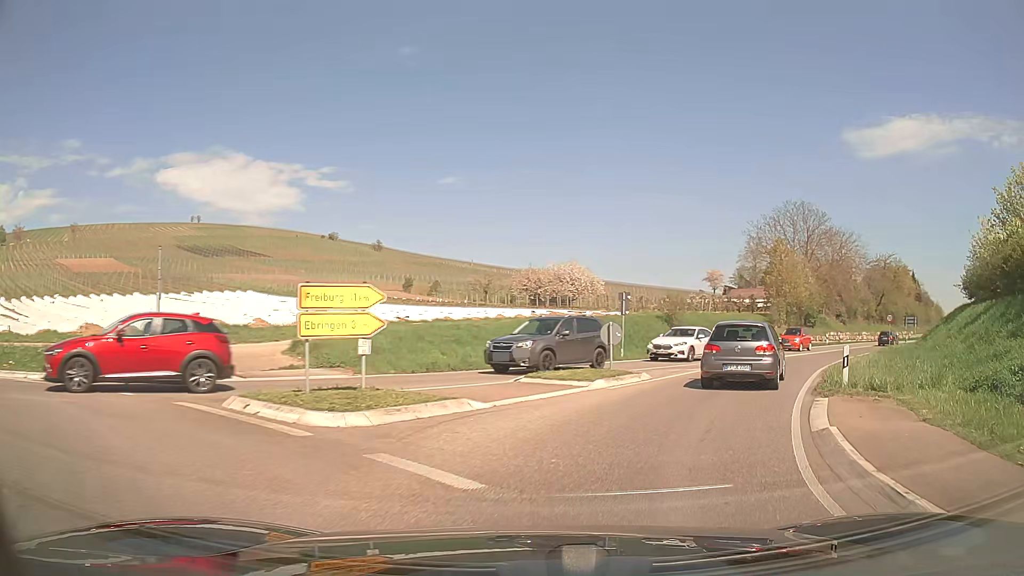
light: Day
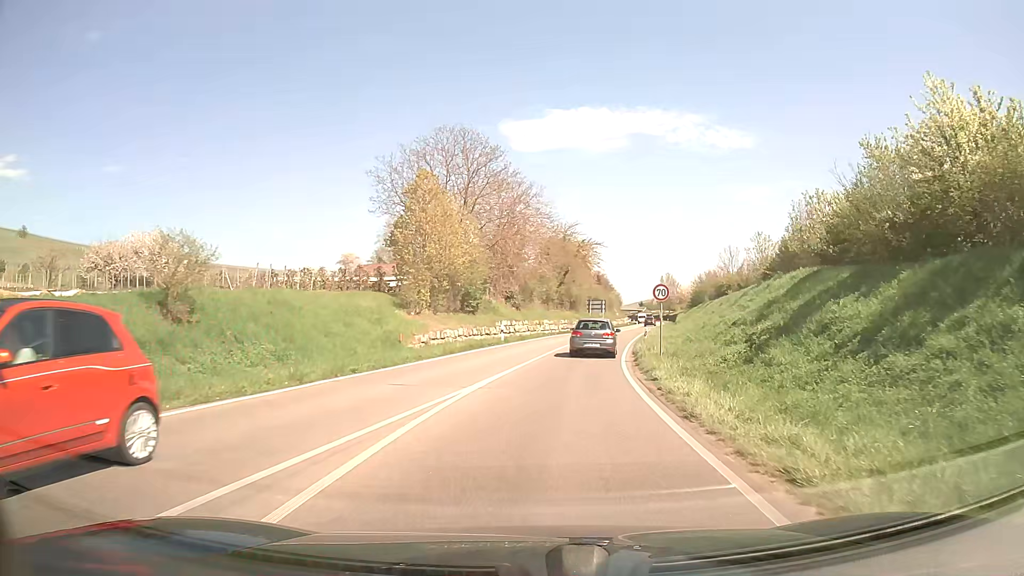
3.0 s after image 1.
(+8.7, +24.7) m; +30°
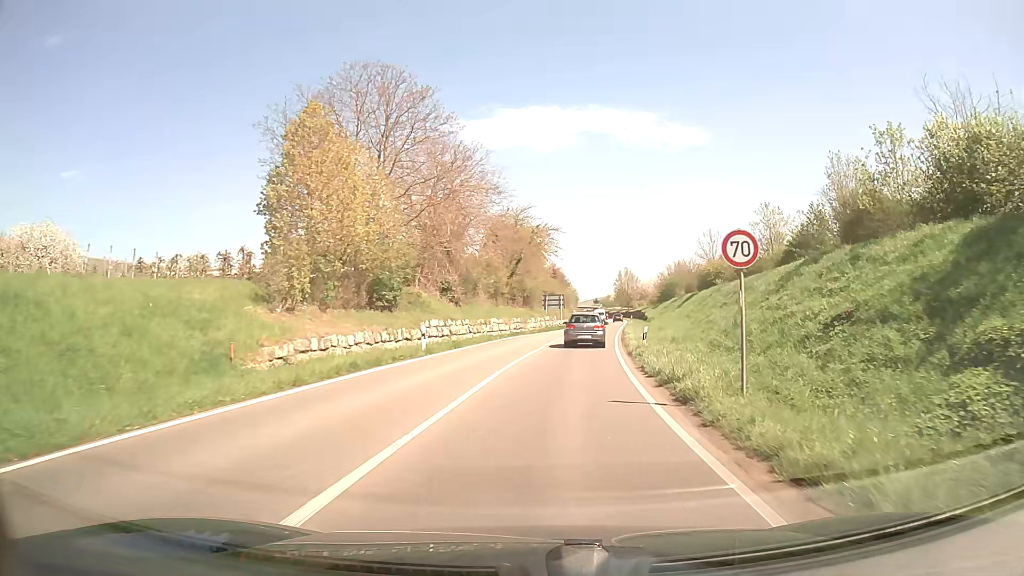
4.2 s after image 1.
(+0.5, +13.5) m; +4°
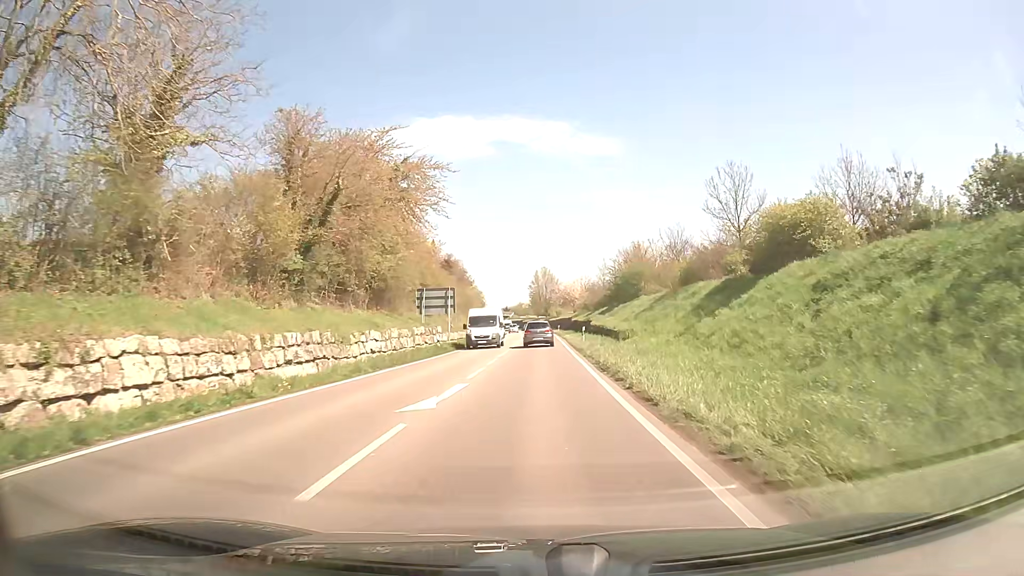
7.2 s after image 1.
(+3.1, +38.0) m; +7°
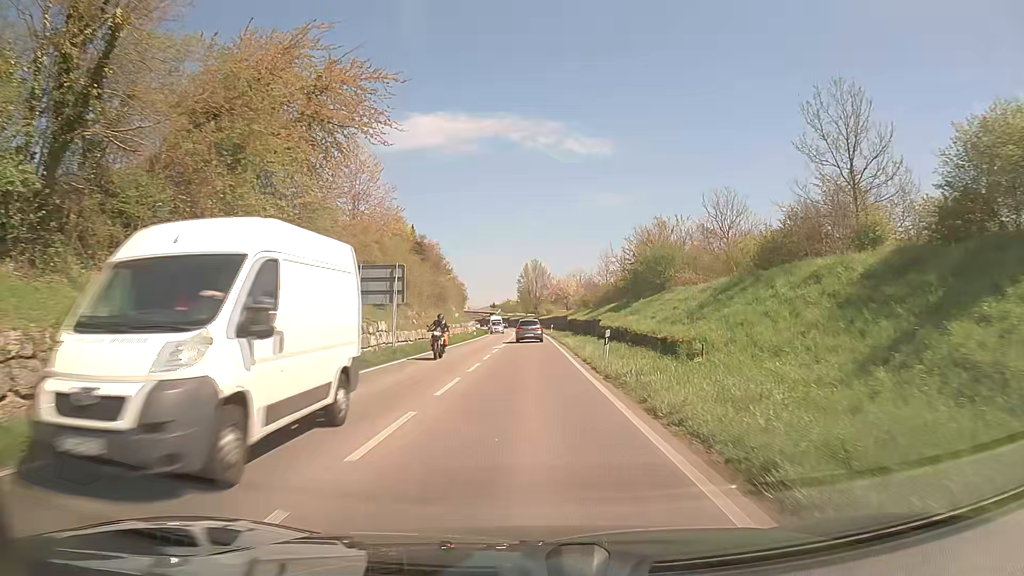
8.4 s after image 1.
(+0.1, +16.5) m; +1°
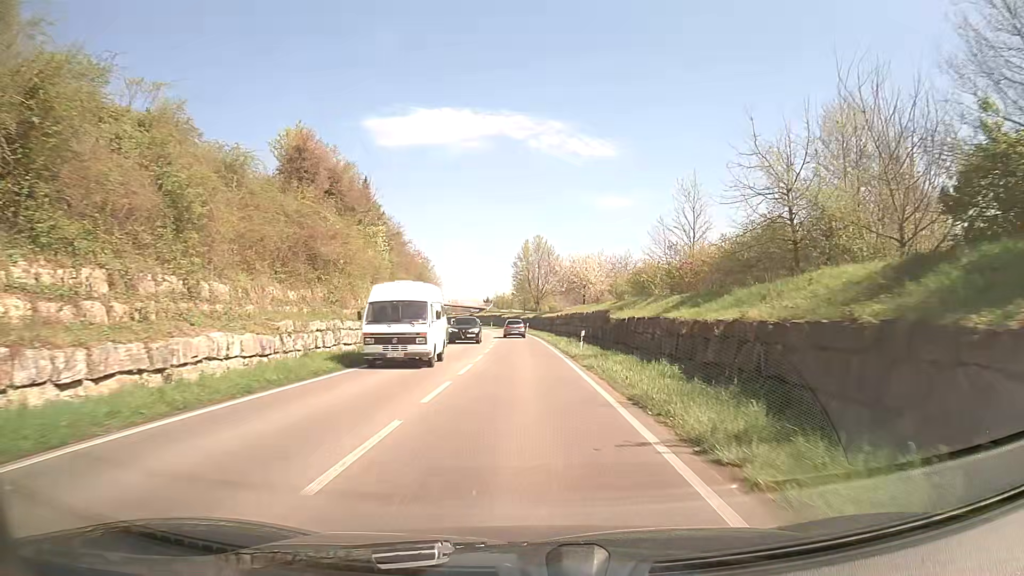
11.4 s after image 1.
(+0.2, +43.7) m; 0°
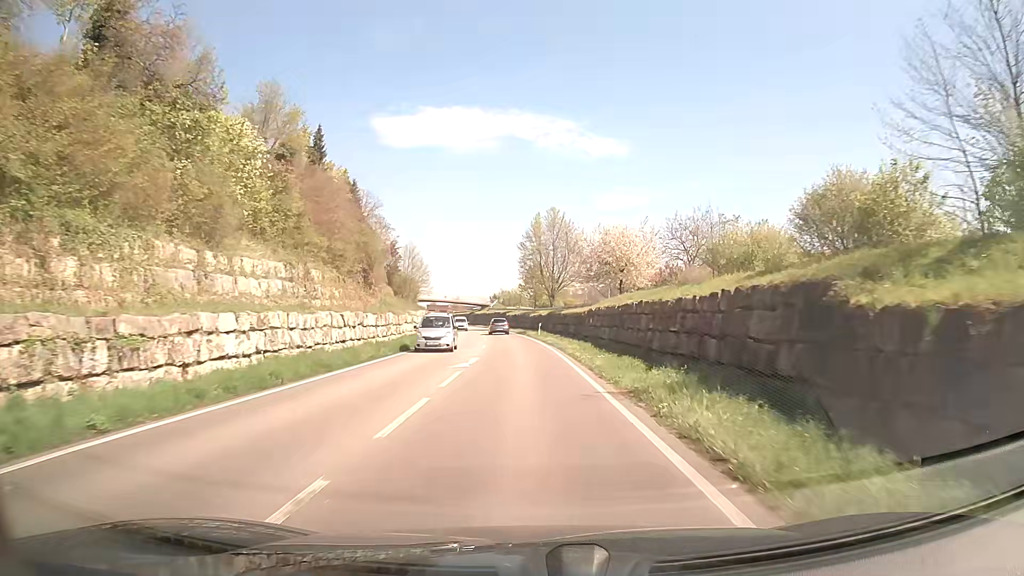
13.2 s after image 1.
(-0.2, +27.5) m; -1°
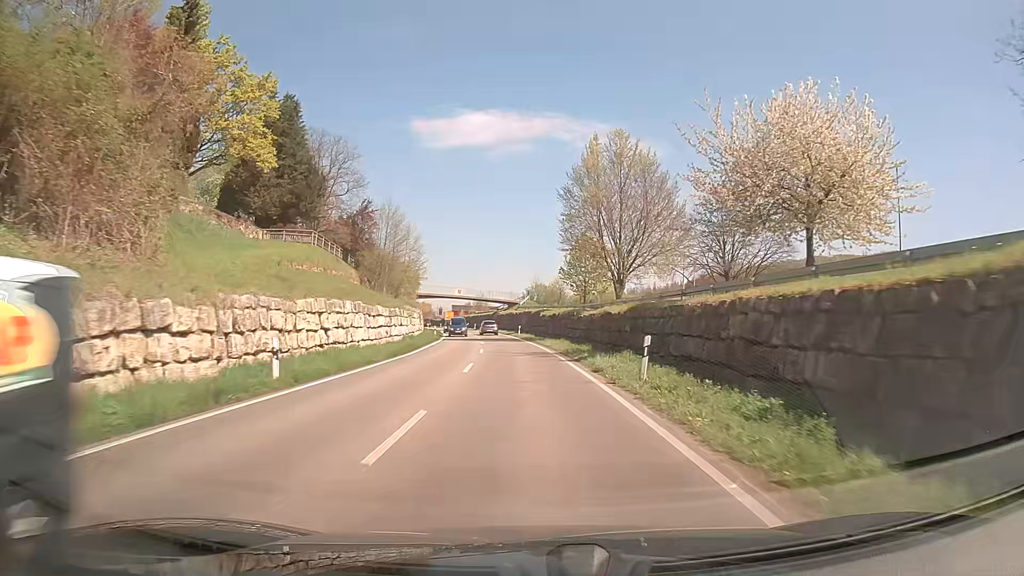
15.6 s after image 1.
(-0.7, +37.5) m; -3°
(0, +10) (0, +20) (-1, +30) (-1, +40) (-2, +50) (-3, +60) (-4, +70) (-5, +80) (-7, +90) (-8, +100) m
